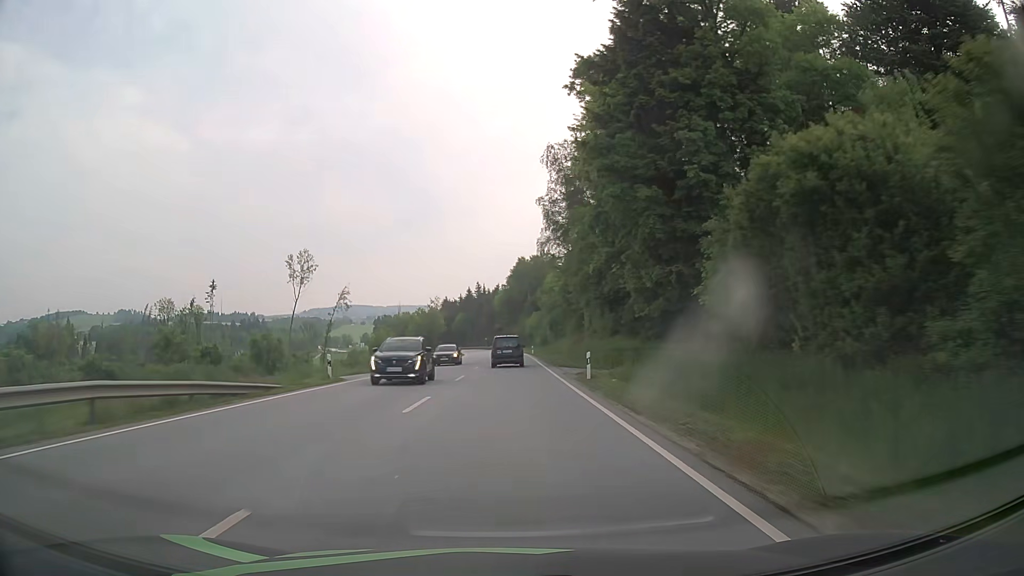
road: primary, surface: asphalt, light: Day
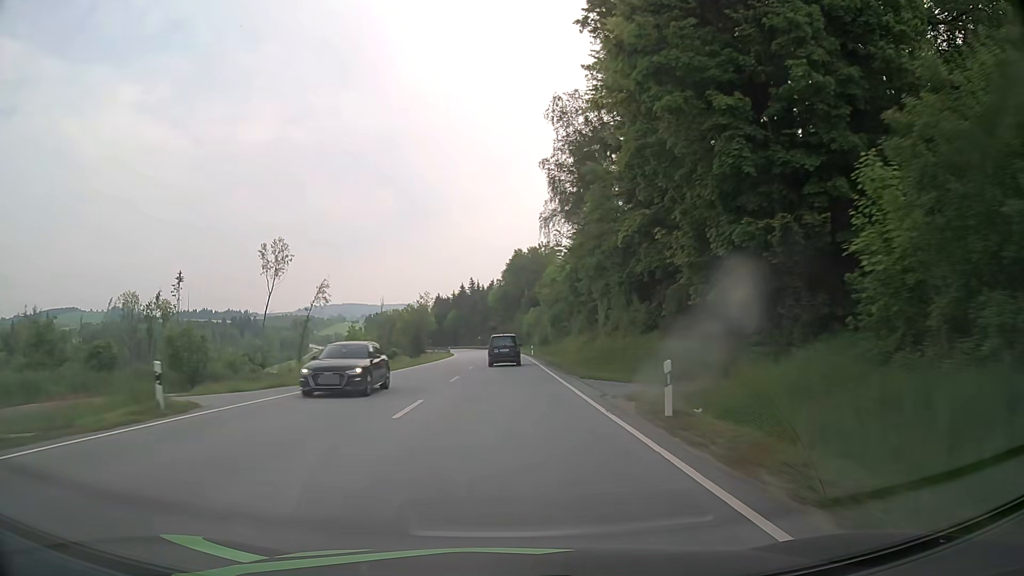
(+0.1, +13.1) m; +1°
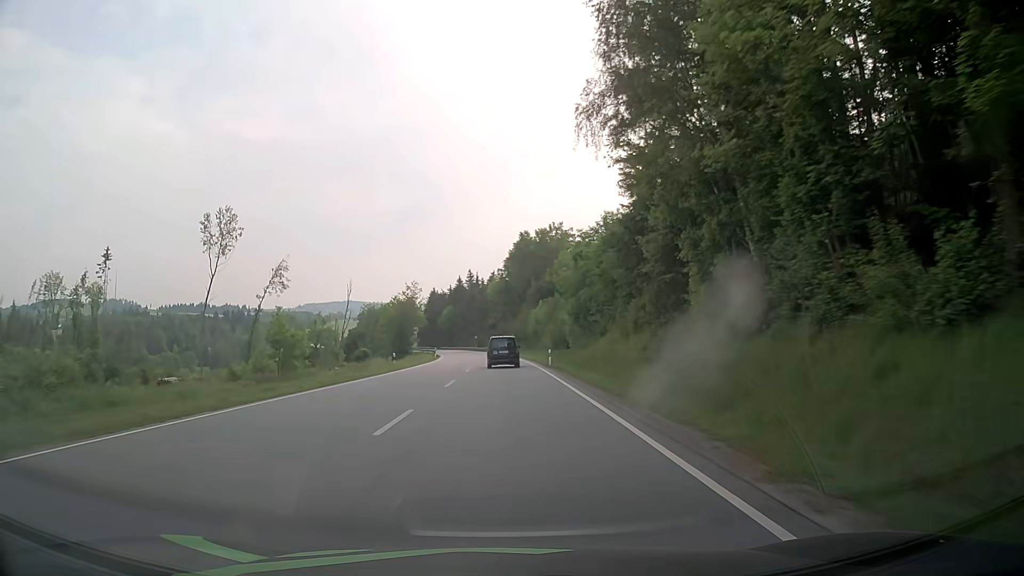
(-0.1, +26.1) m; 0°
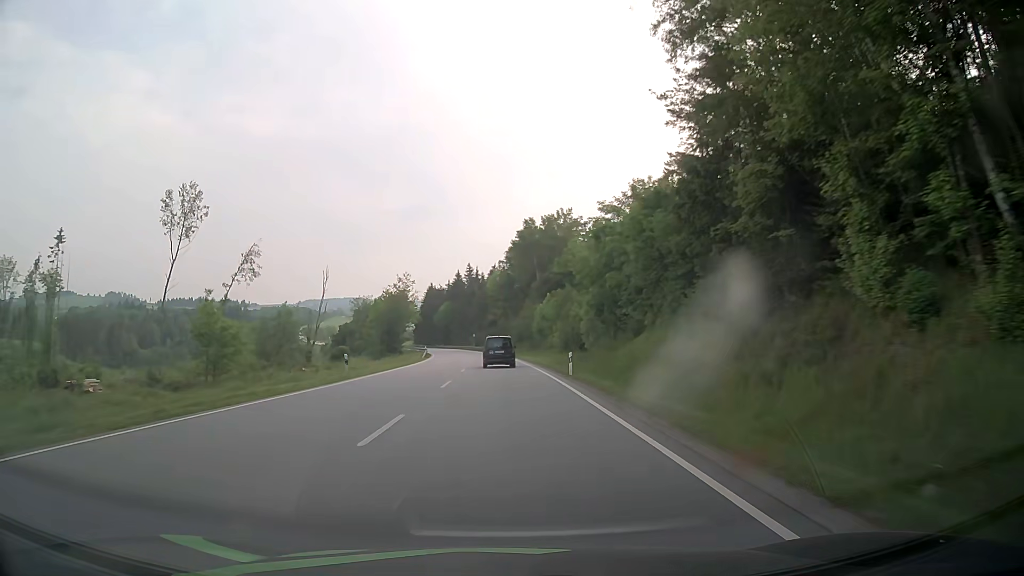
(0.0, +13.0) m; 0°
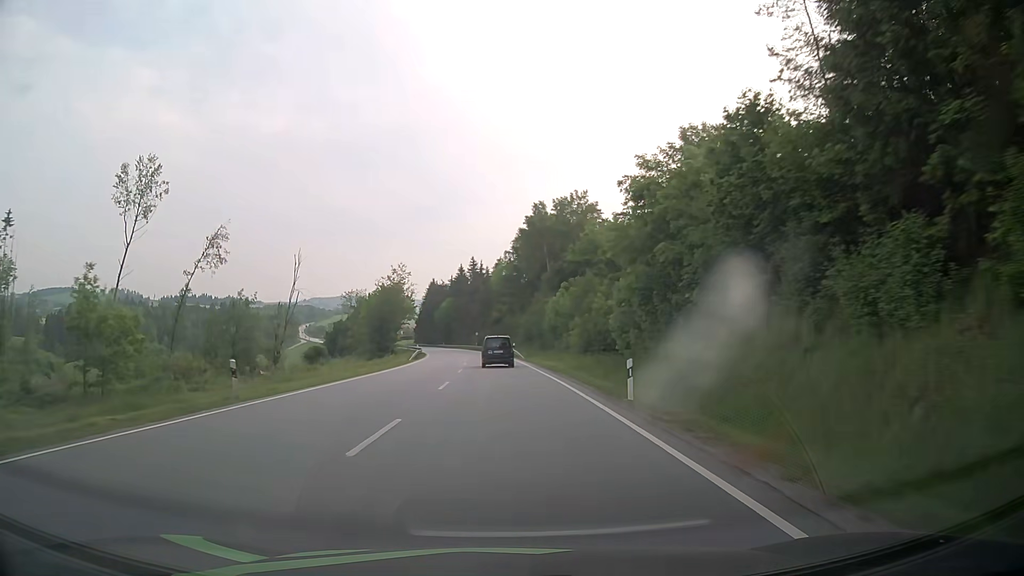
(0.0, +13.0) m; 0°
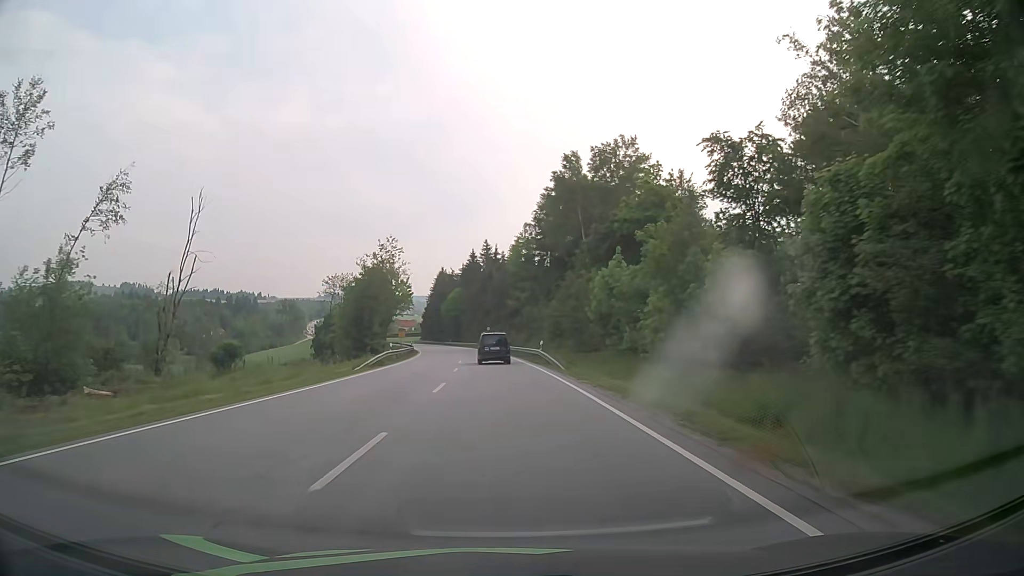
(-0.4, +26.1) m; -1°
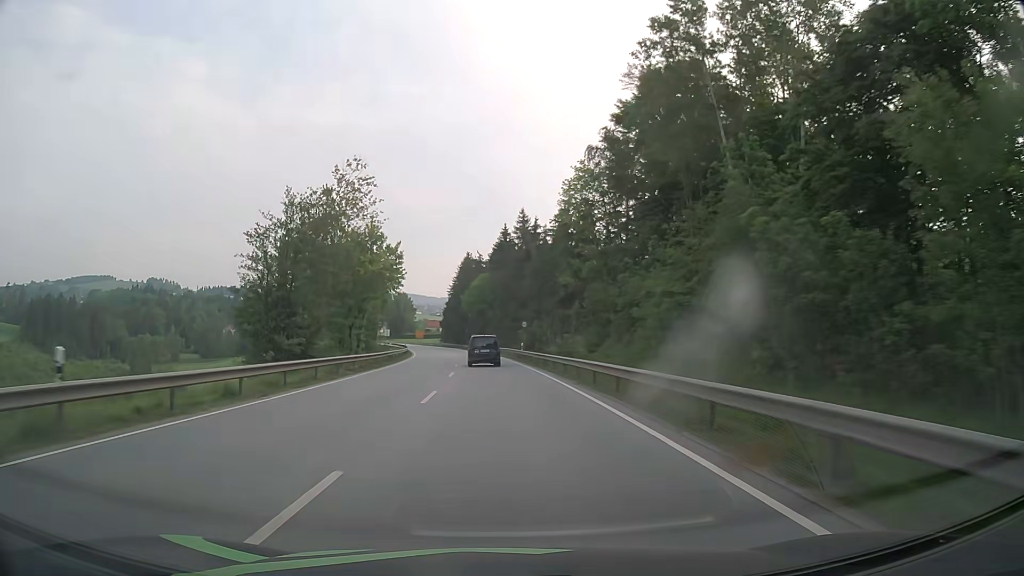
(-1.0, +39.1) m; -3°
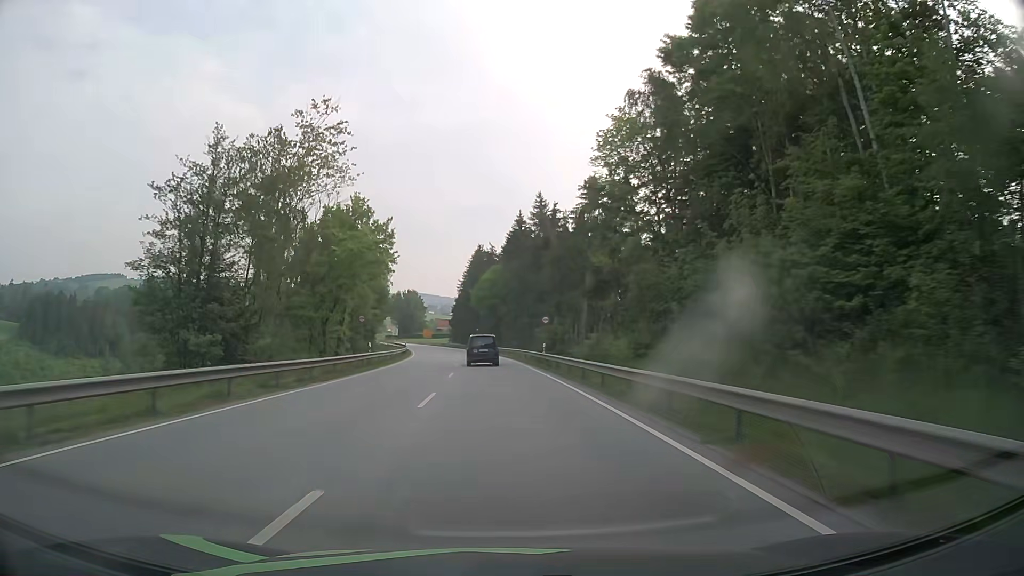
(-0.1, +13.0) m; -1°
(0, +10) (0, +20) (-1, +30) (-1, +40) (-2, +50) (-3, +60) (-4, +70) (-5, +80) (-6, +90) (-8, +100) m
